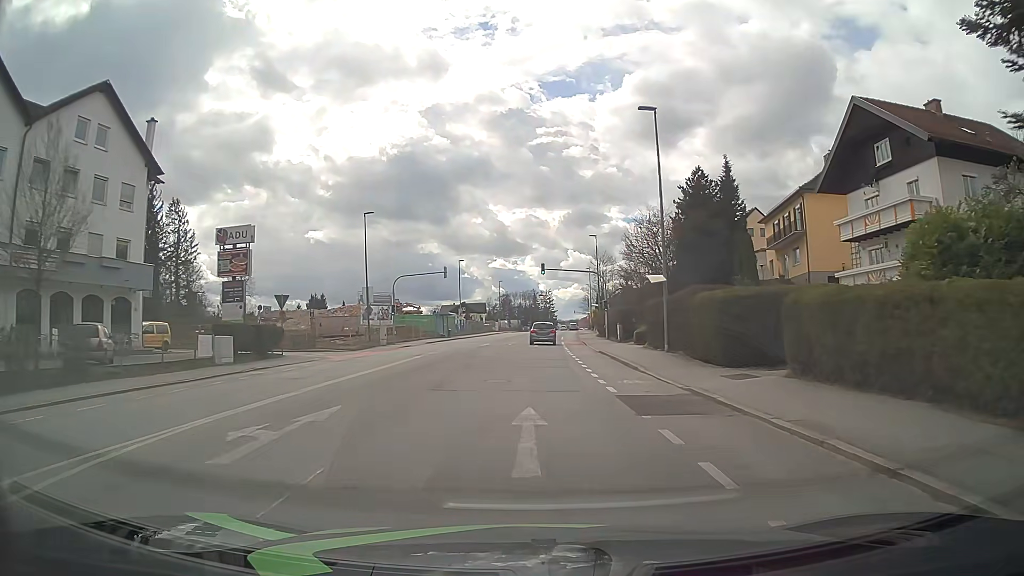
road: tertiary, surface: asphalt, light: Day
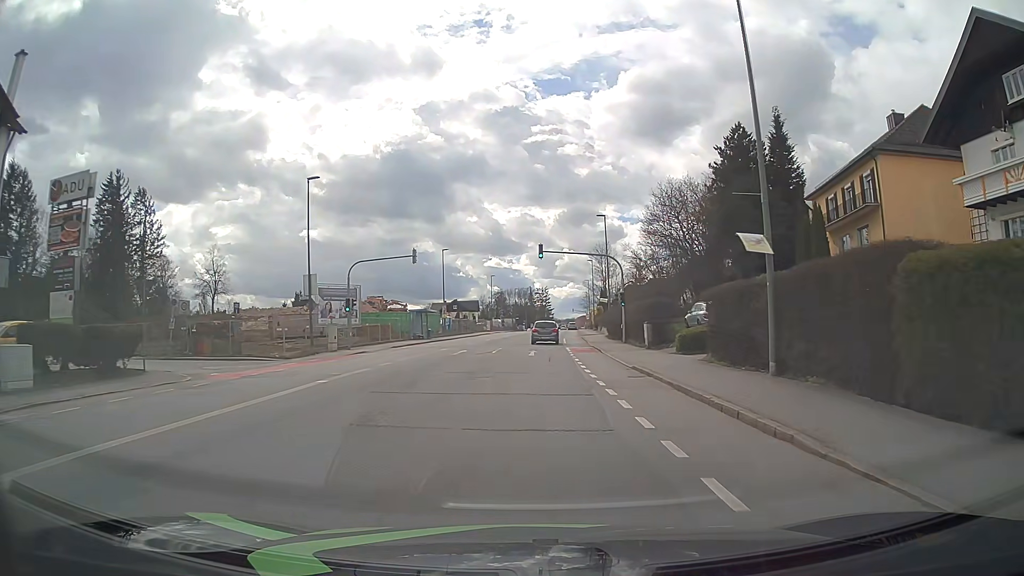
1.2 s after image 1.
(+0.1, +12.8) m; +1°
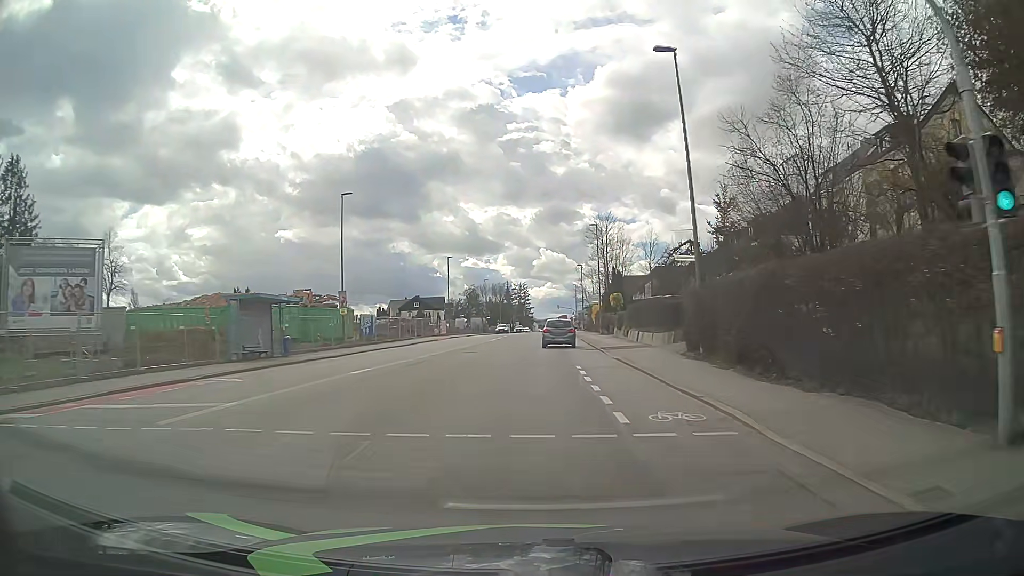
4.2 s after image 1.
(+0.3, +35.9) m; +1°
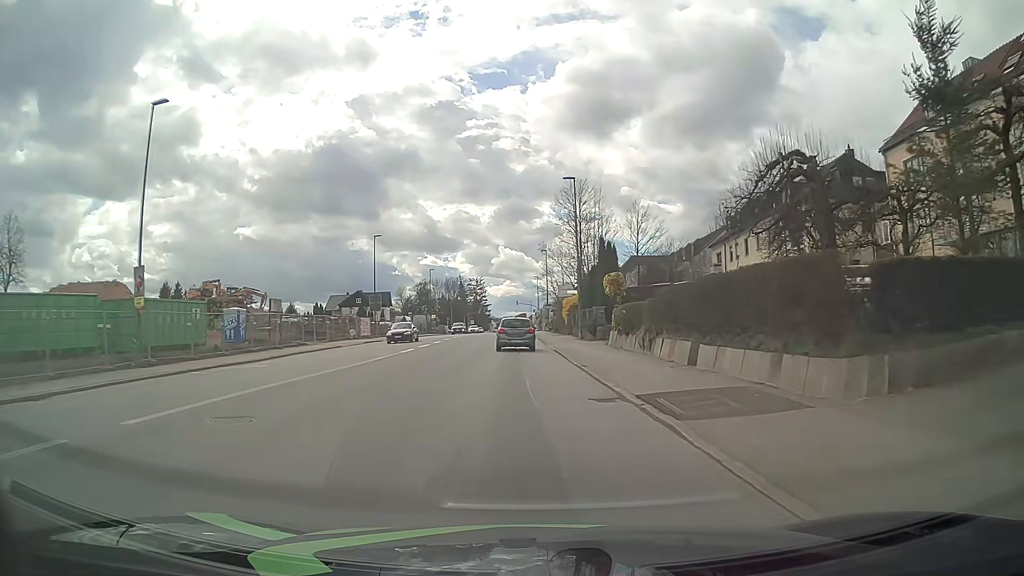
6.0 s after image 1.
(+0.8, +20.6) m; +4°
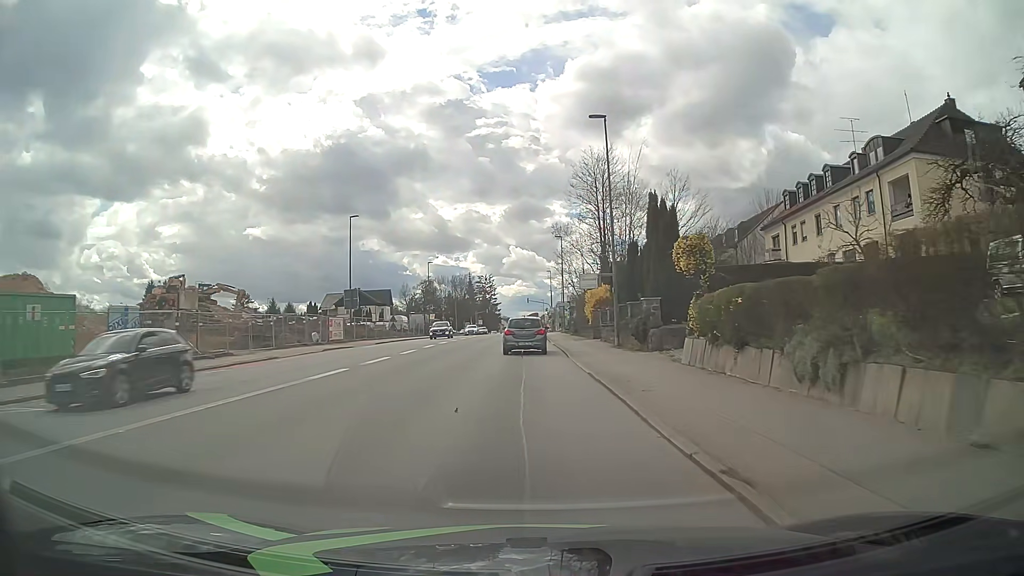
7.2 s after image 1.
(-0.1, +13.2) m; -1°
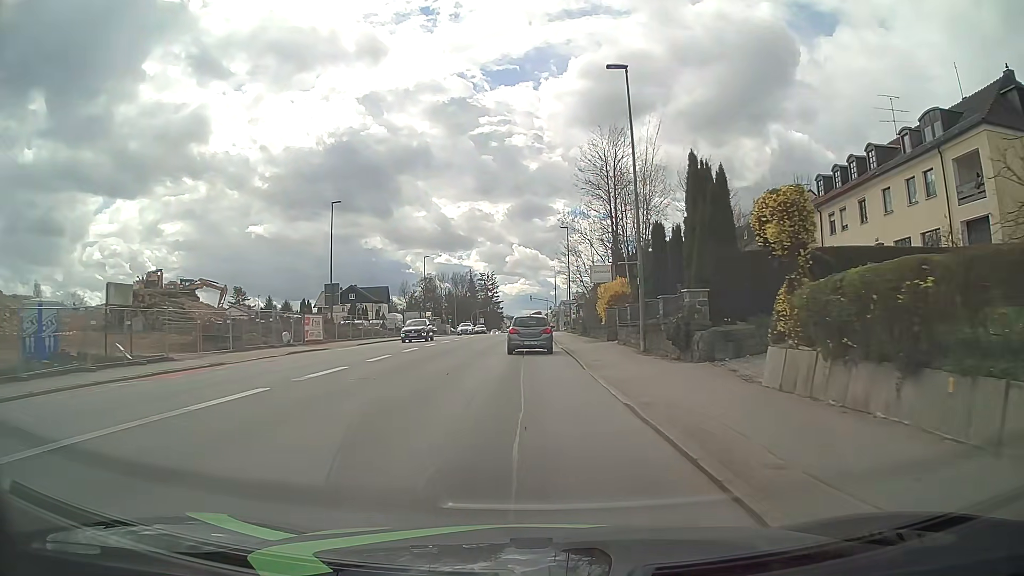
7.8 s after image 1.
(0.0, +6.1) m; 0°
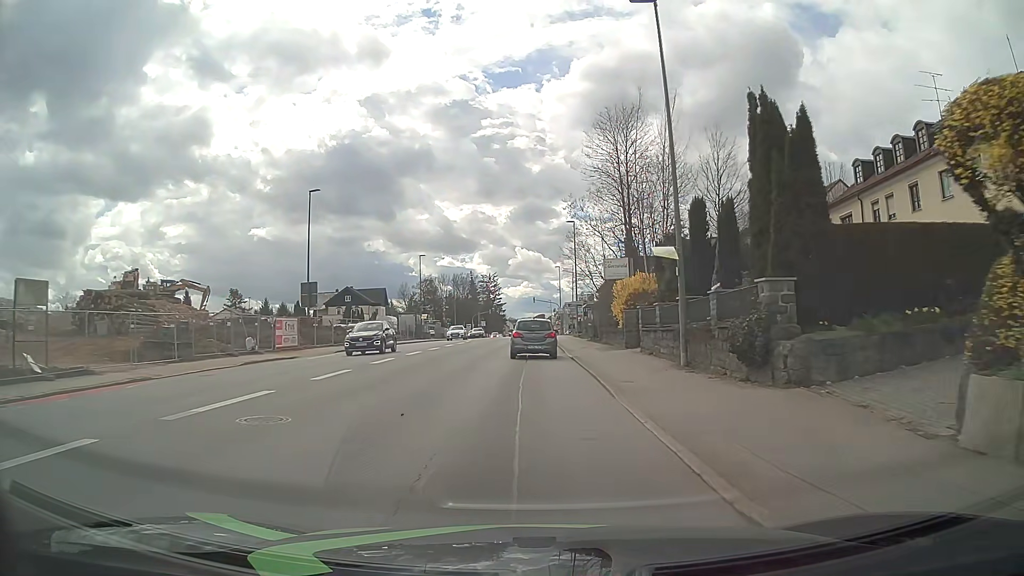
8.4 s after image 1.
(0.0, +5.8) m; 0°
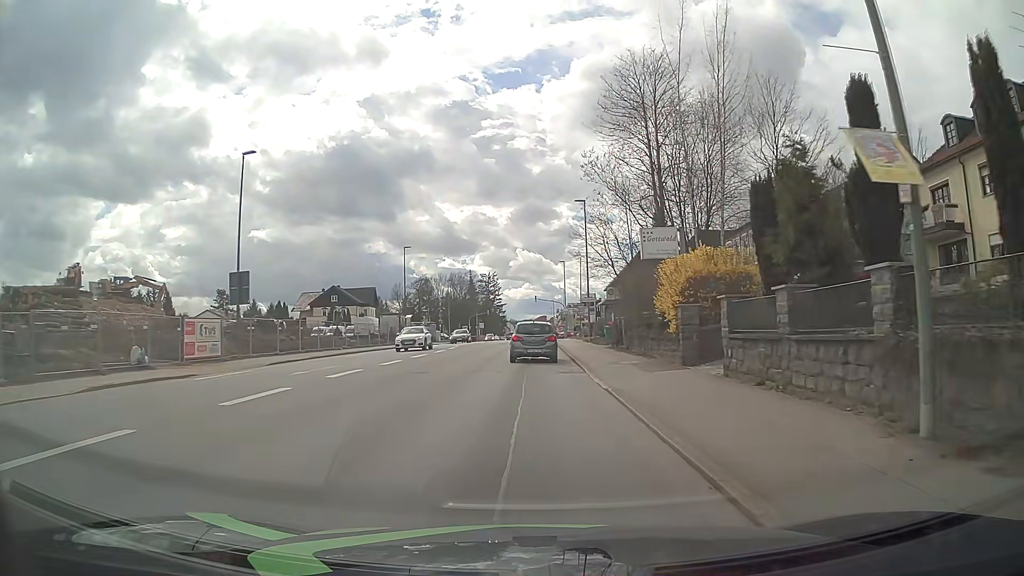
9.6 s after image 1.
(0.0, +11.0) m; 0°
(0, +10) (0, +20) (0, +30) (0, +40) (0, +50) (0, +60) (0, +70) (+1, +80) (+1, +90) (+1, +100) m
